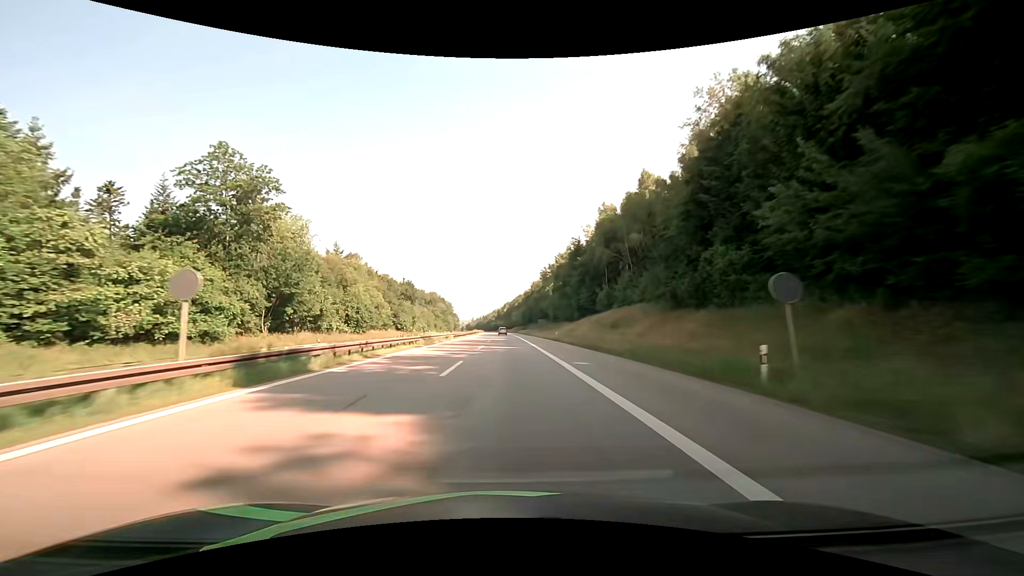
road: motorway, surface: asphalt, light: Day
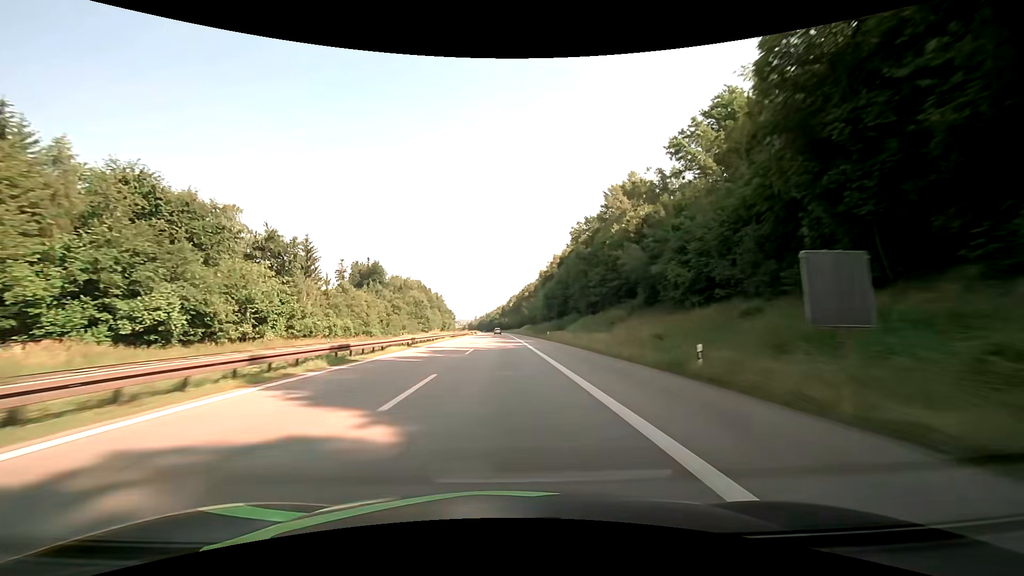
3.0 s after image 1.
(-0.5, +95.5) m; -1°
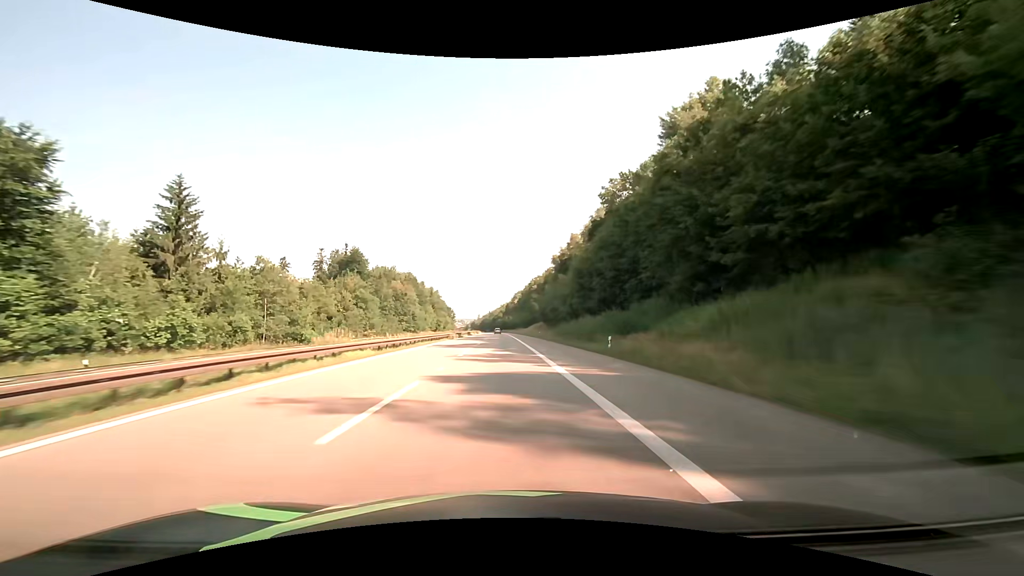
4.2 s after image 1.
(-0.2, +38.1) m; -1°
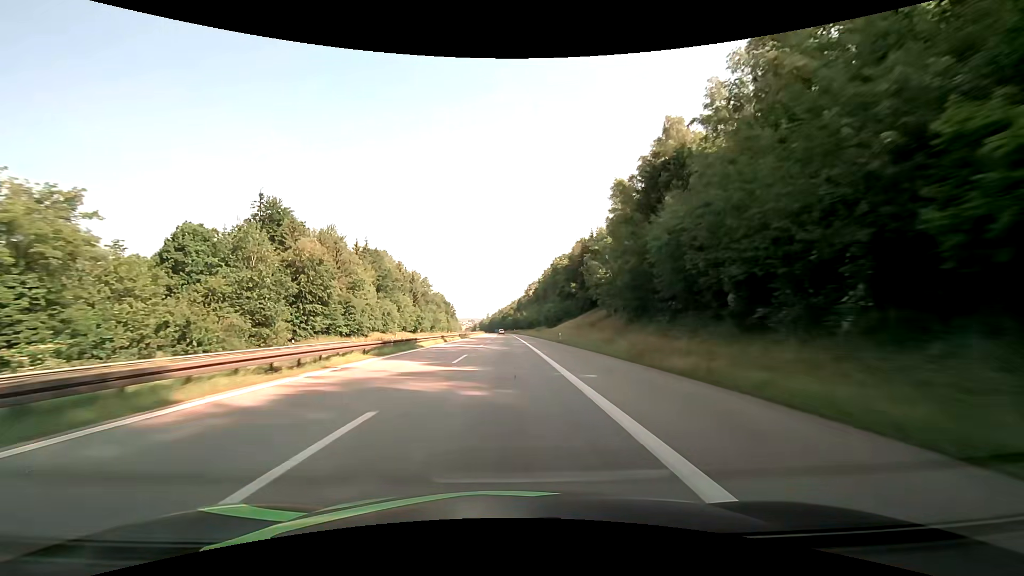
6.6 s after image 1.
(-0.8, +76.2) m; -1°
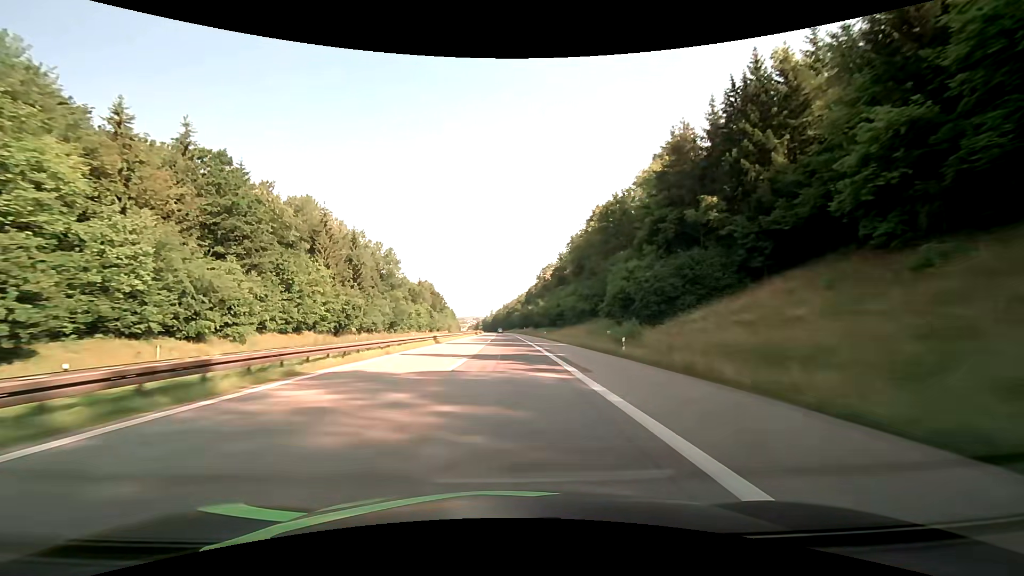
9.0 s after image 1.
(-0.5, +76.3) m; -1°
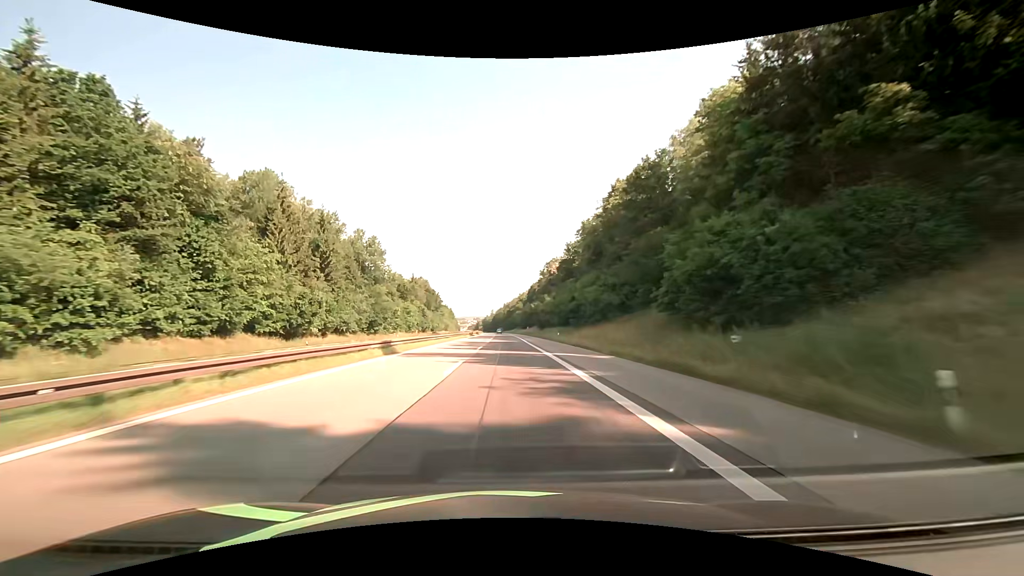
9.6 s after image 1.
(0.0, +19.1) m; 0°
(0, +10) (0, +20) (0, +30) (0, +40) (0, +50) (0, +60) (0, +70) (0, +80) (-1, +90) (-1, +100) m
